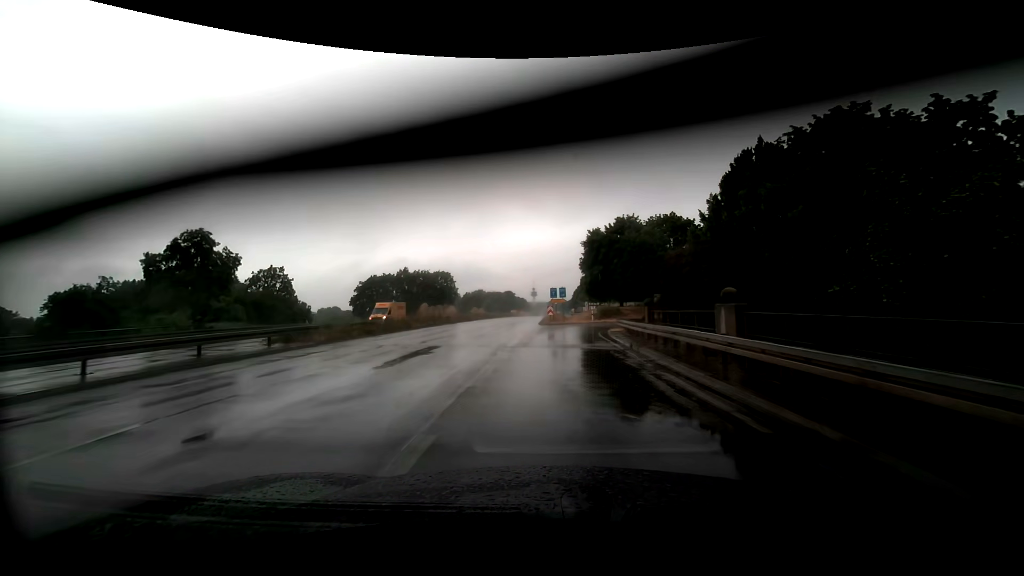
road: trunk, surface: asphalt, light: Day
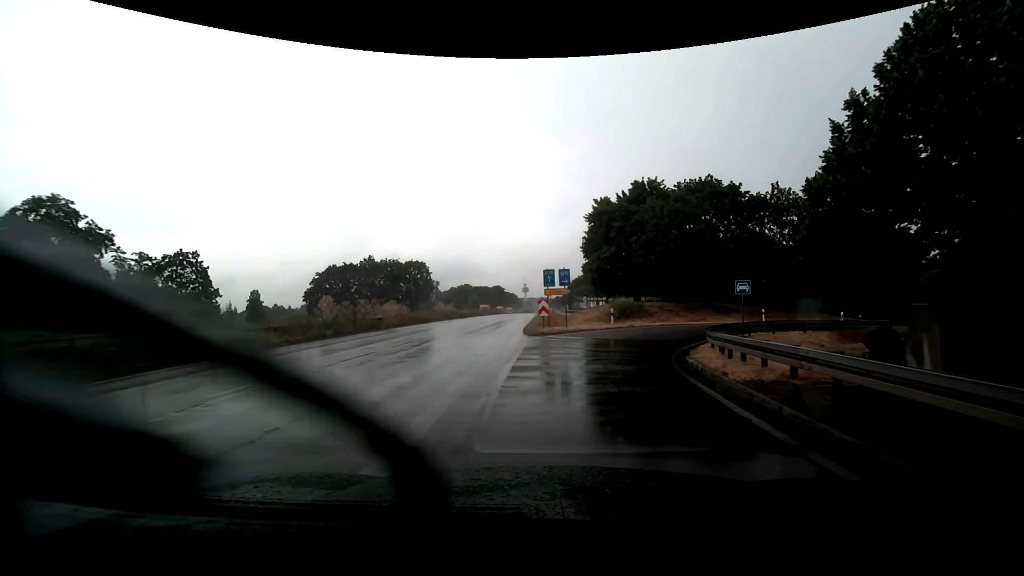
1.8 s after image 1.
(+0.1, +18.3) m; +1°
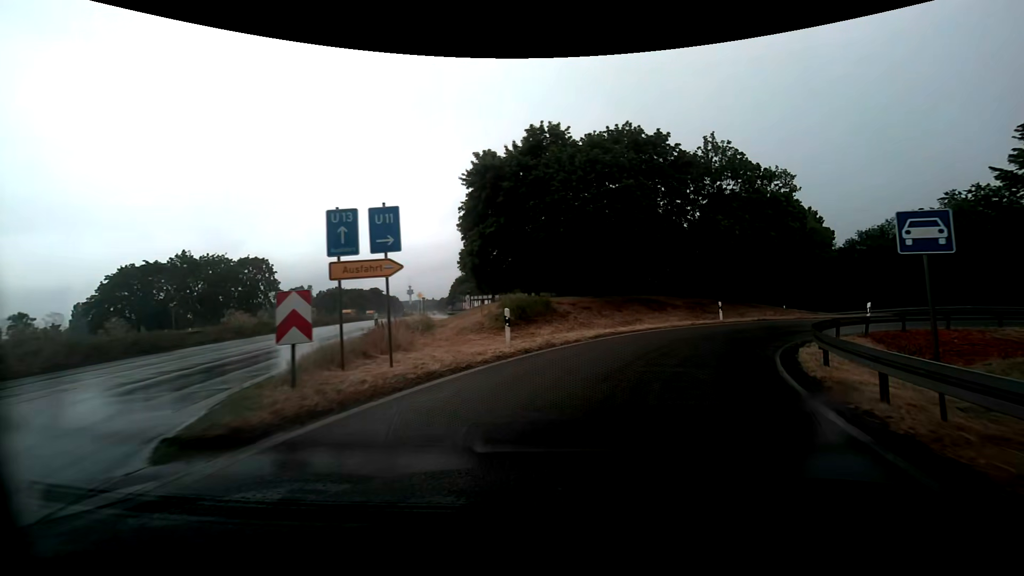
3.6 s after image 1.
(+0.9, +16.3) m; +9°
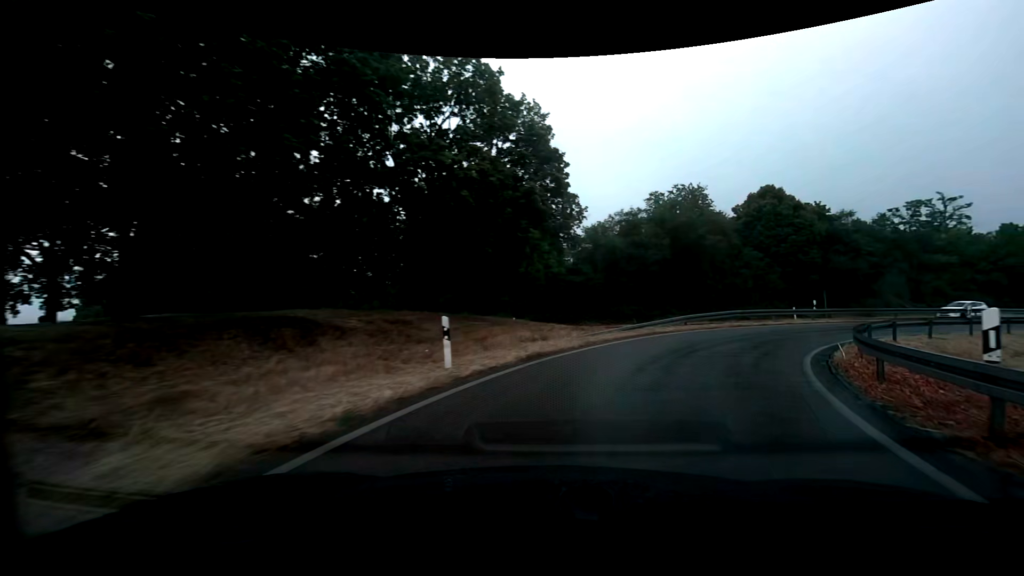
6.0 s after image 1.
(+5.3, +18.8) m; +31°
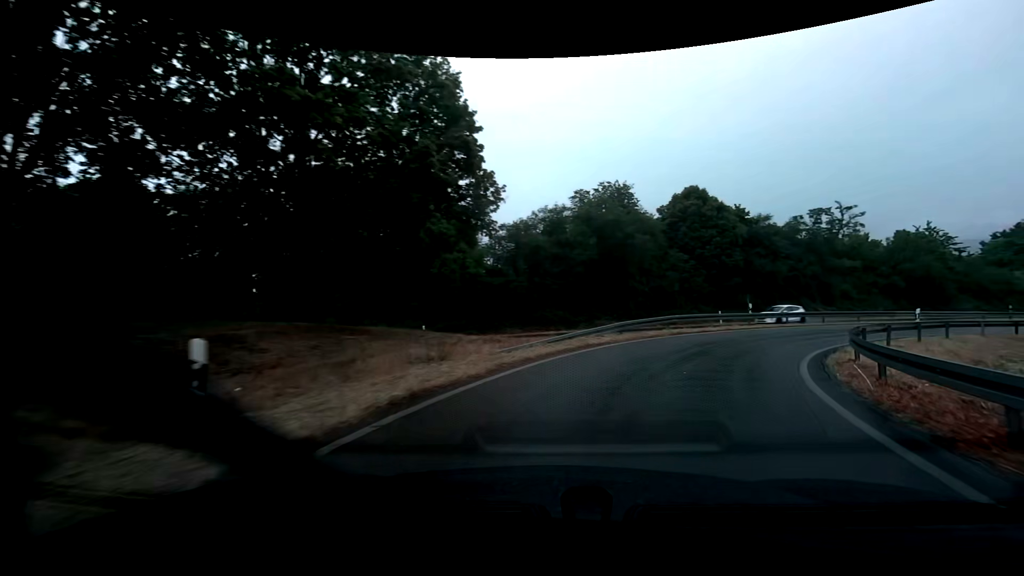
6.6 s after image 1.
(+0.5, +4.8) m; +10°
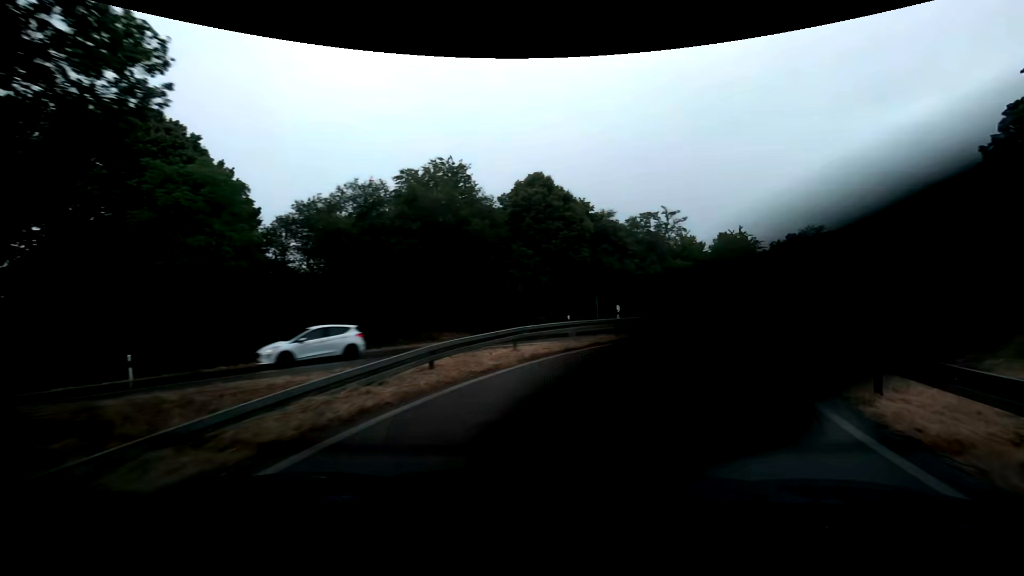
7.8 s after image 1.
(+1.7, +9.7) m; +18°
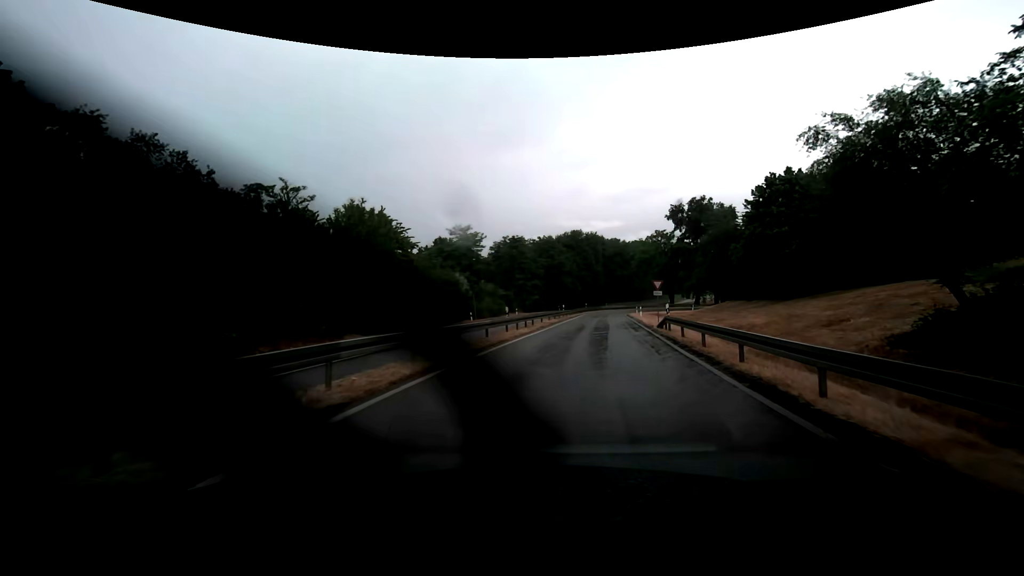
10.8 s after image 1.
(+9.3, +24.9) m; +42°
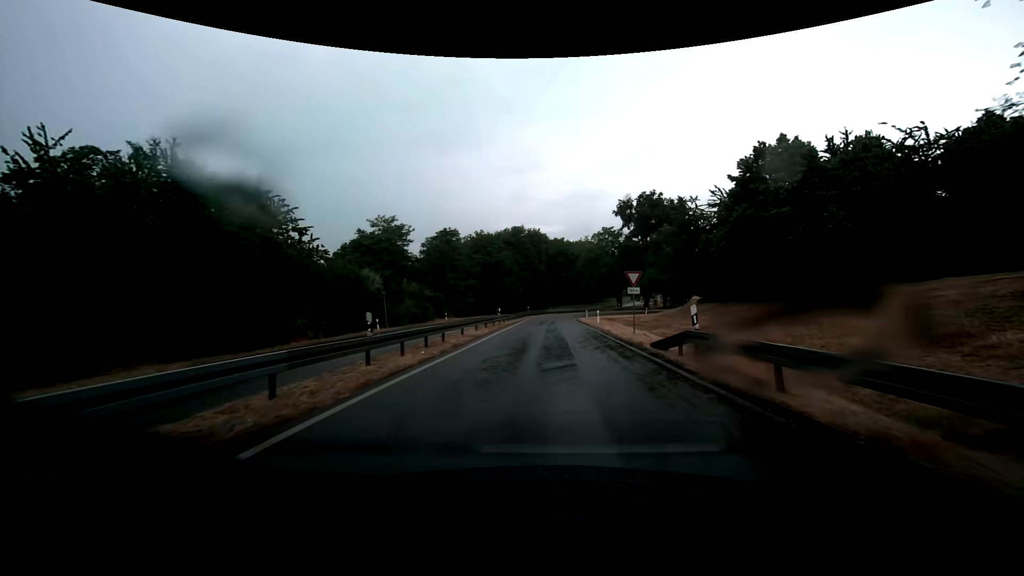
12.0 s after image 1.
(+0.8, +12.5) m; +7°
(0, +10) (+1, +20) (+1, +30) (+1, +40) (+1, +50) (+2, +60) (+3, +70) (+7, +79) (+14, +86) (+23, +91) m
